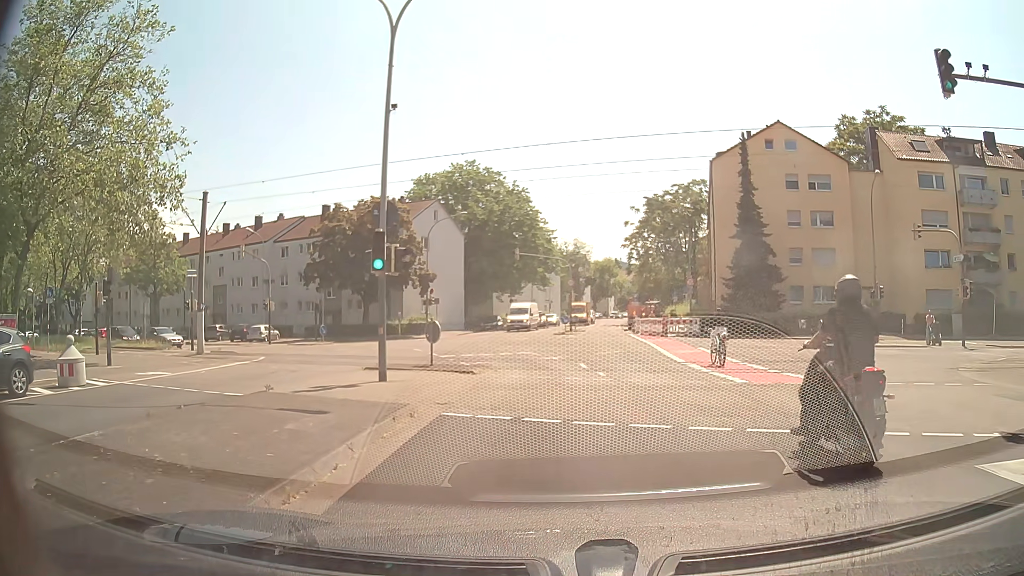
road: tertiary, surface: asphalt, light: Day
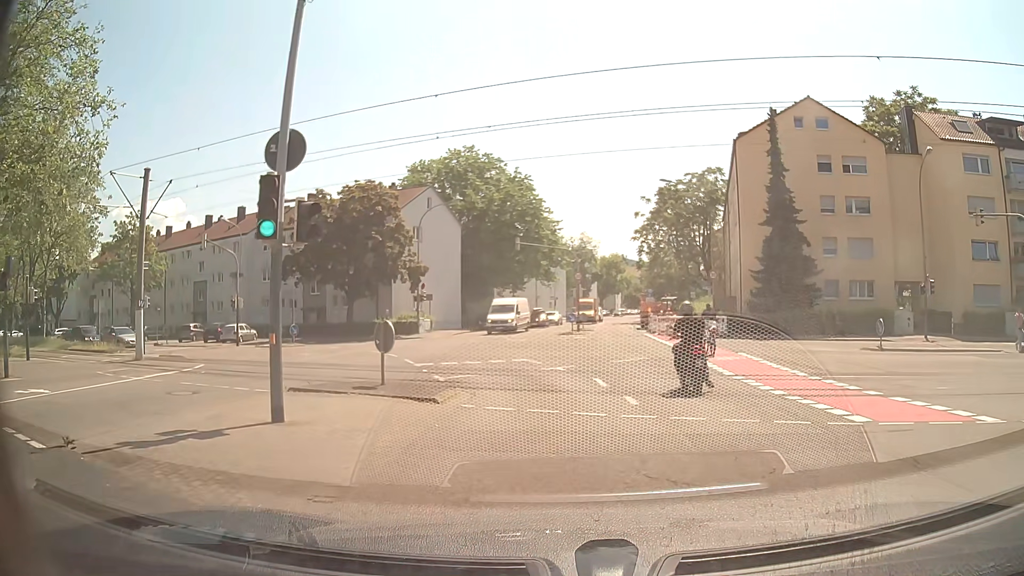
(0.0, +5.8) m; +1°
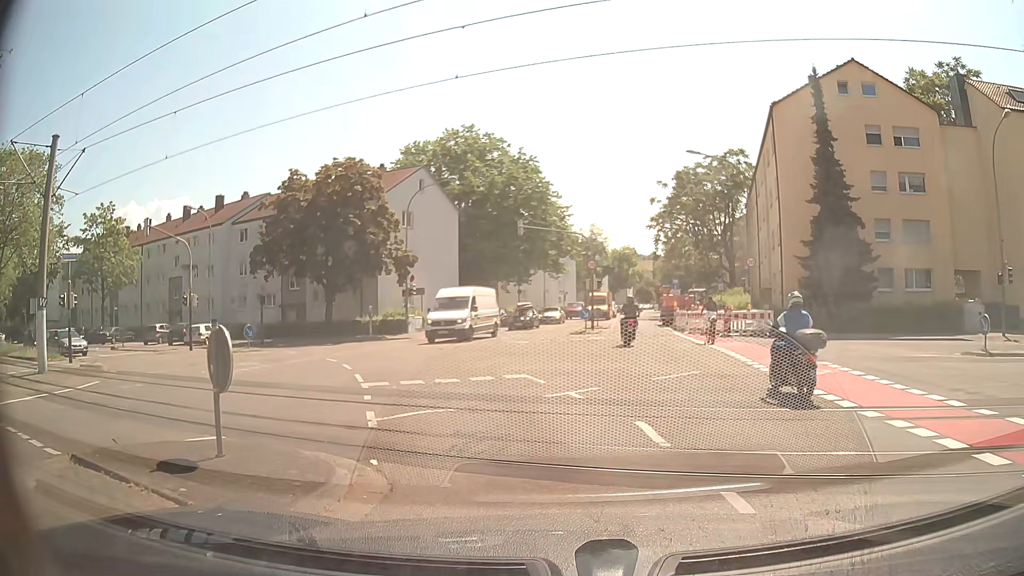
(-0.1, +6.6) m; -1°
